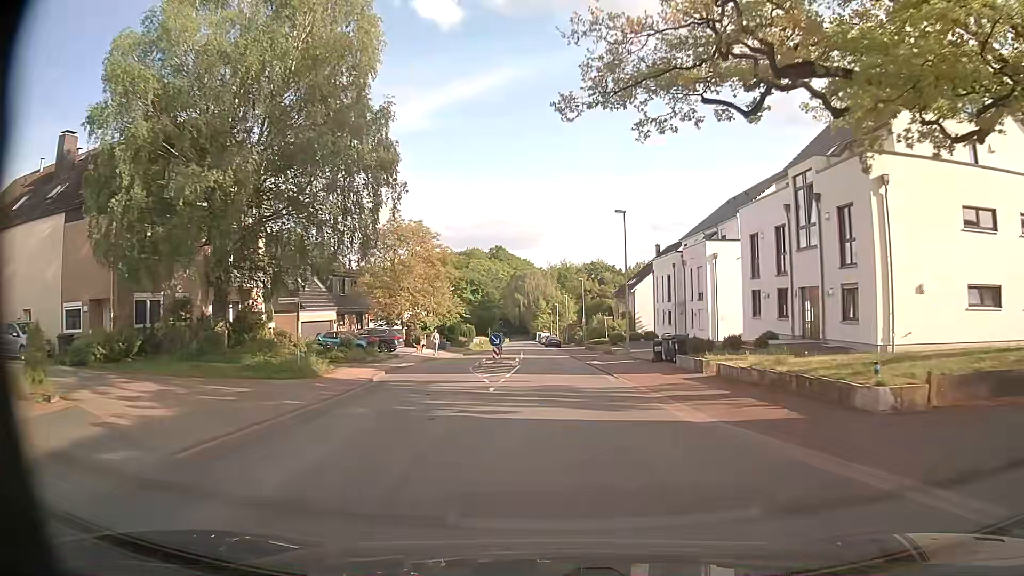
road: tertiary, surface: asphalt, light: Day
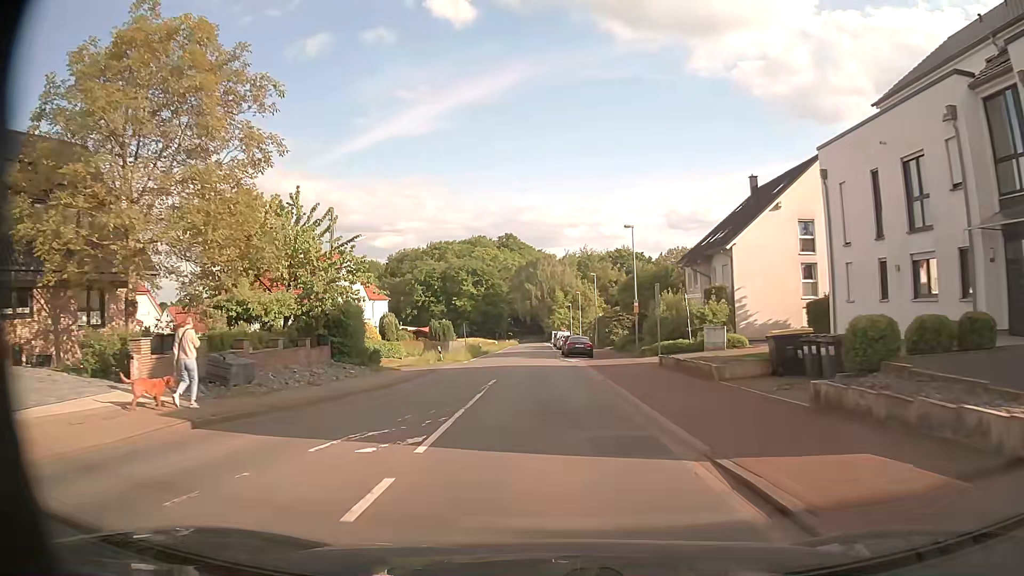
(+0.3, +38.8) m; -1°
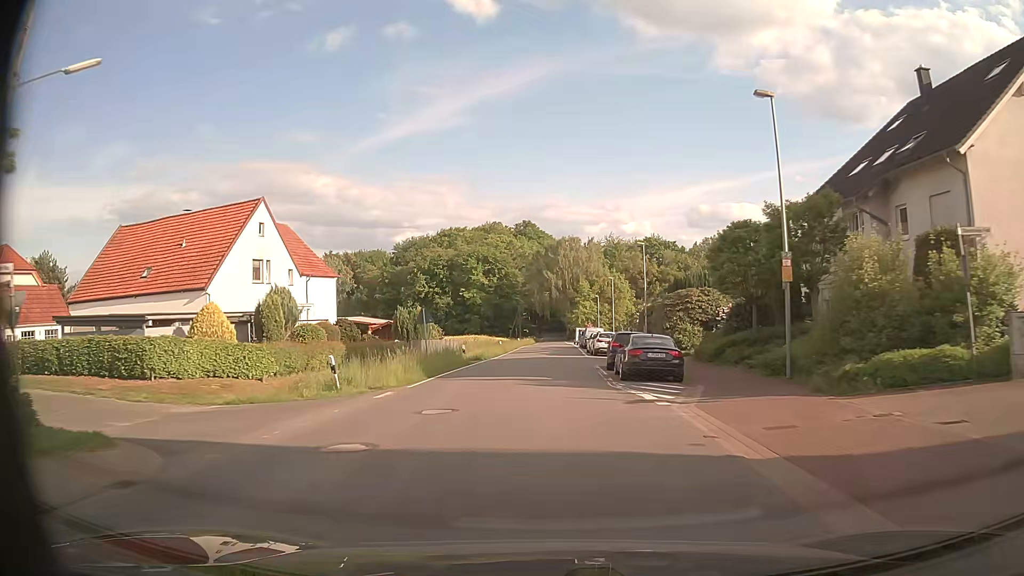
(-0.3, +23.9) m; -1°
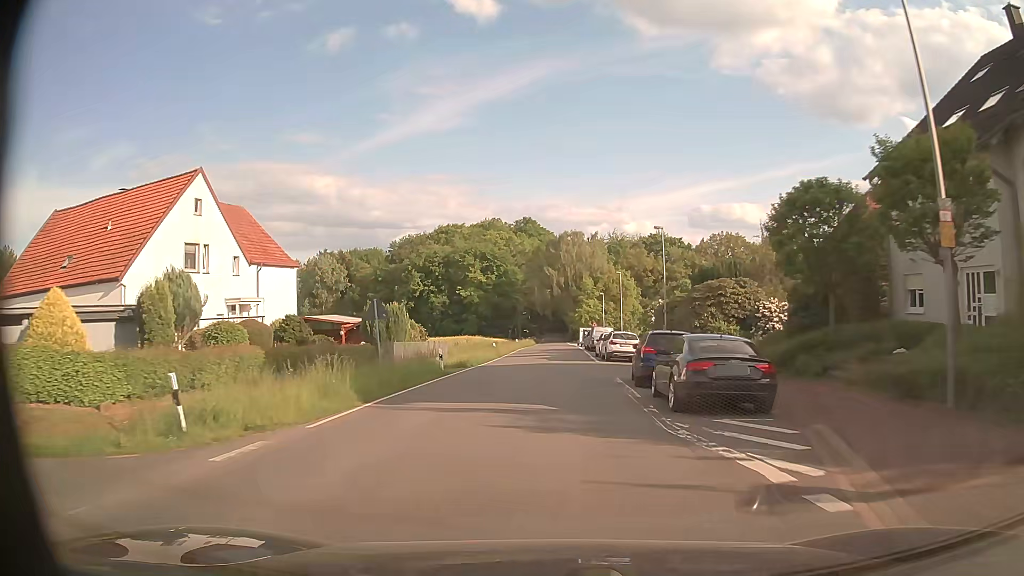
(0.0, +8.0) m; 0°
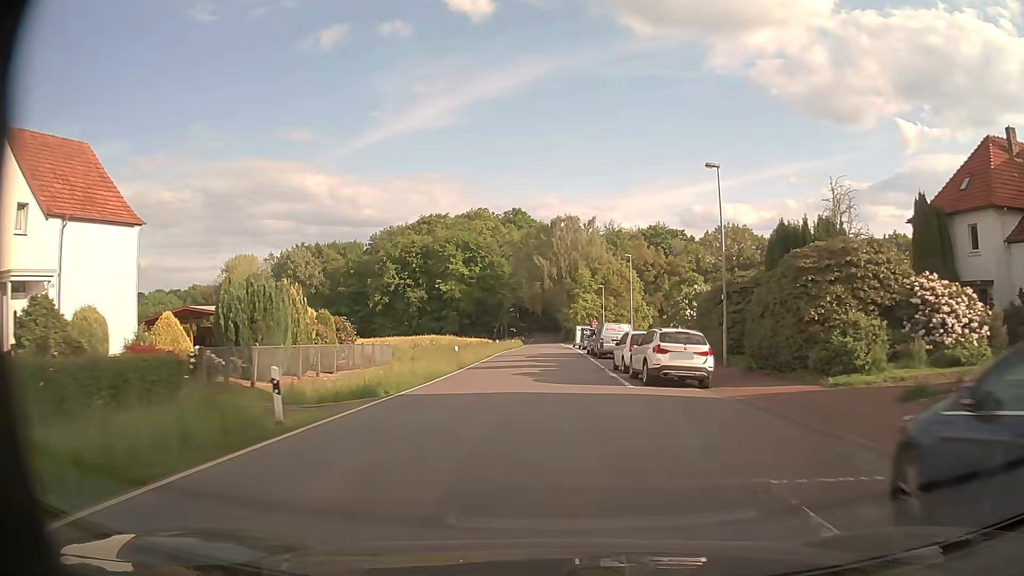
(0.0, +16.4) m; +1°
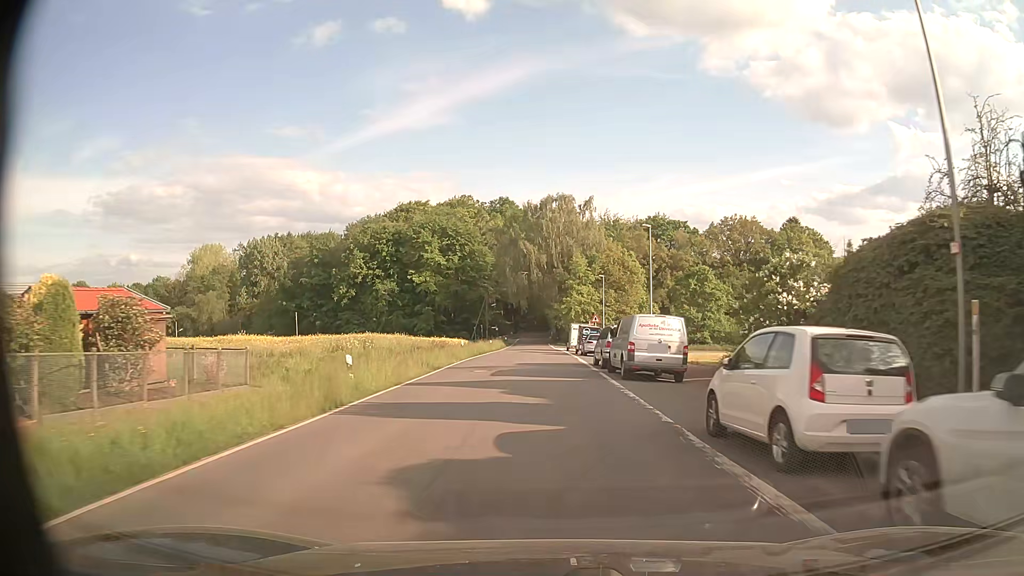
(+0.1, +16.9) m; +1°
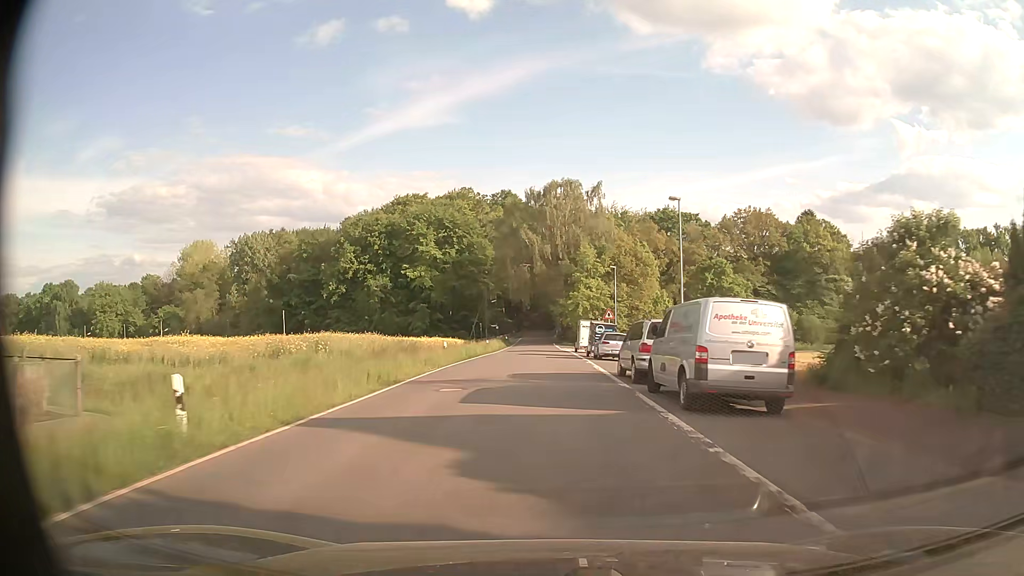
(0.0, +8.5) m; 0°
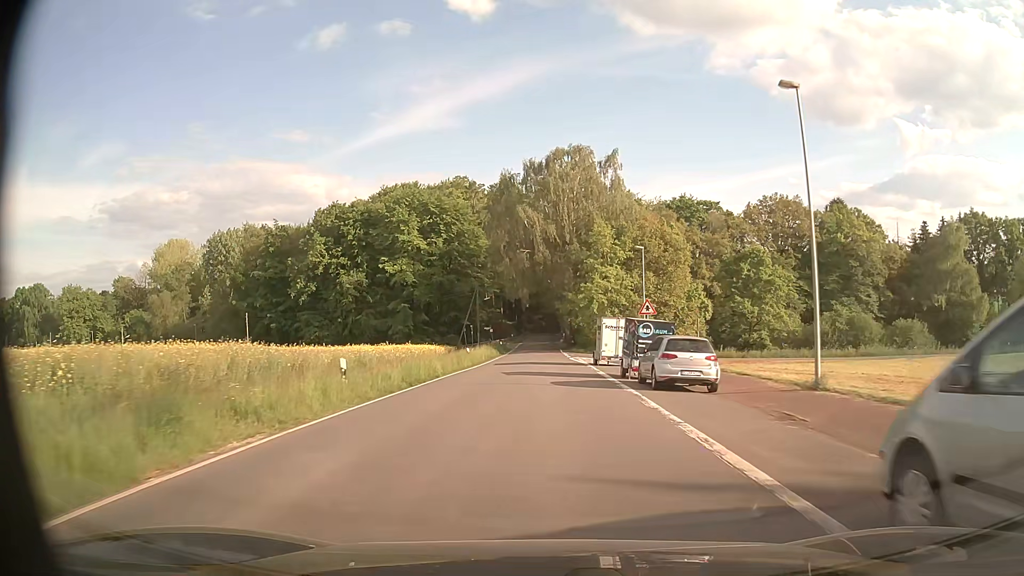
(-0.1, +17.0) m; 0°
(0, +10) (0, +20) (0, +30) (0, +40) (0, +50) (0, +60) (0, +70) (-1, +80) (0, +90) (0, +100) m
